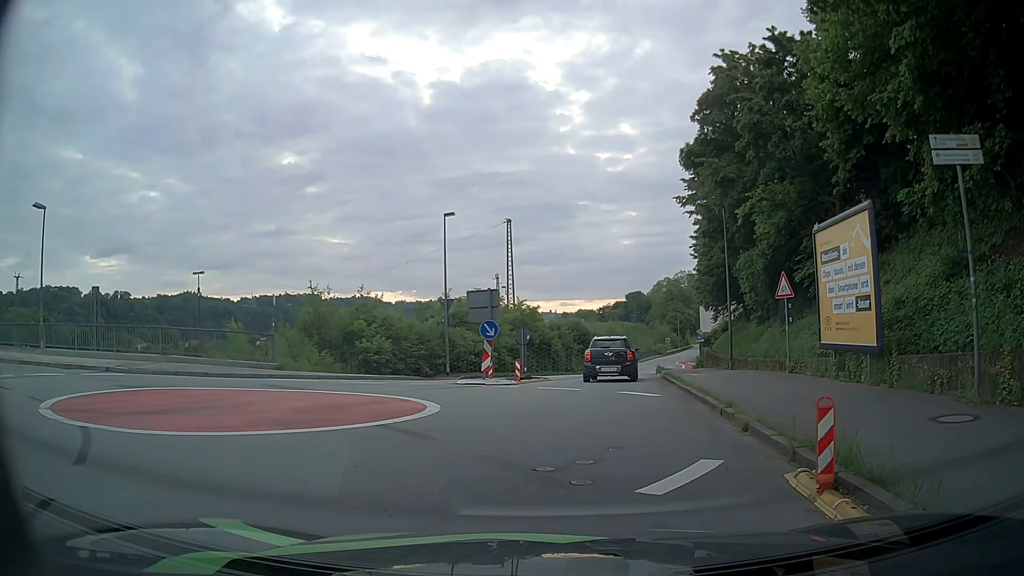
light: Day
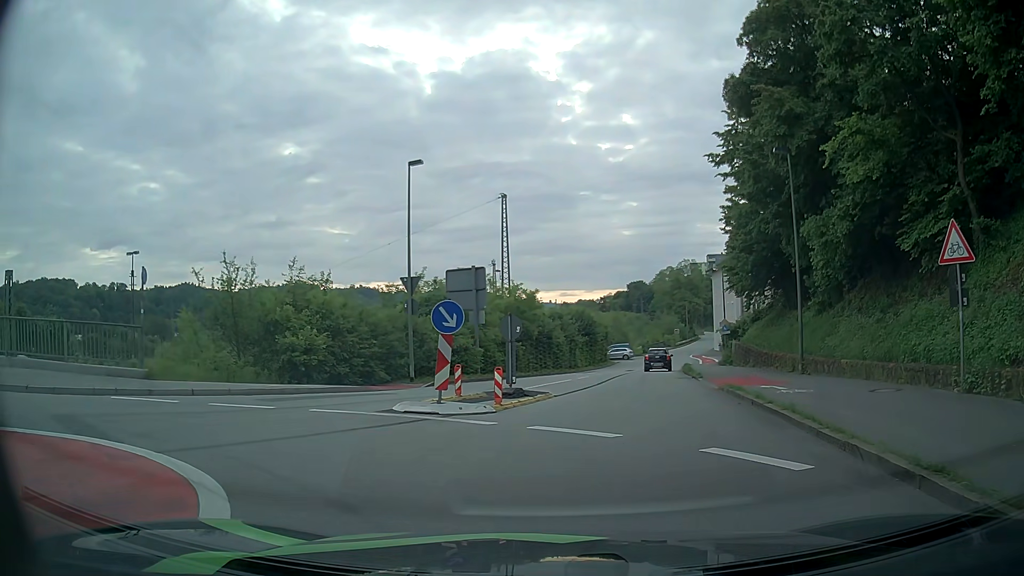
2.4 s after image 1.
(-0.3, +9.1) m; -1°
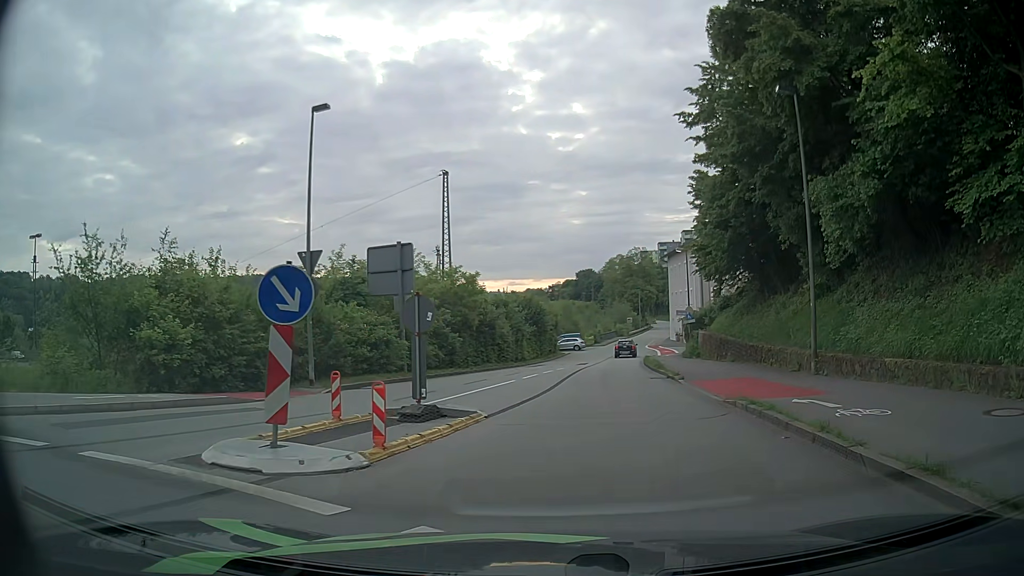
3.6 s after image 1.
(+0.1, +5.5) m; +3°
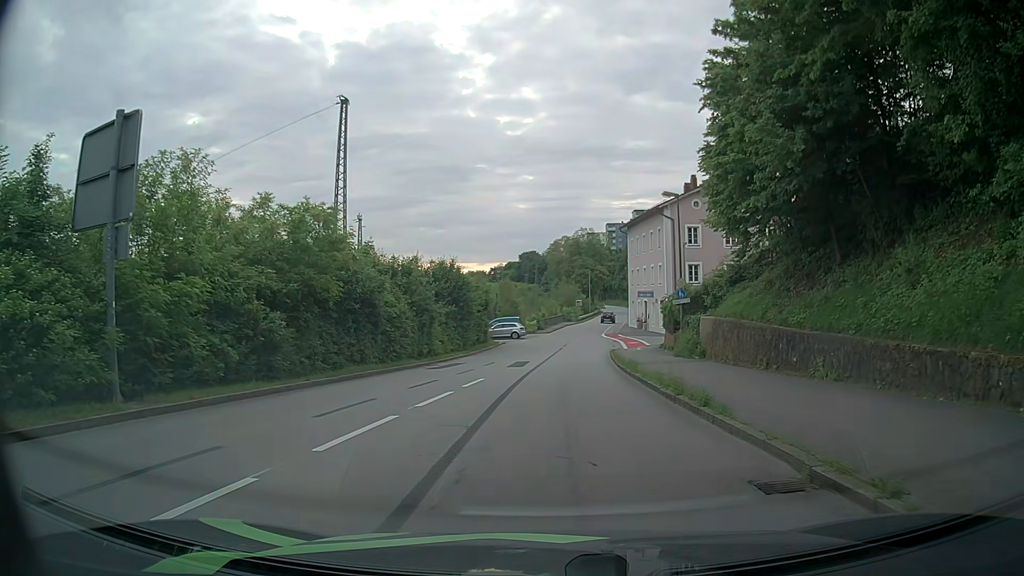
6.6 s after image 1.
(+1.0, +16.2) m; +5°
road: residential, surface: asphalt
(0, +10) (0, +20) (+1, +30) (+1, +40) (+2, +50) (+3, +60) (+5, +70) (+6, +80) (+8, +89) (+10, +99) m
